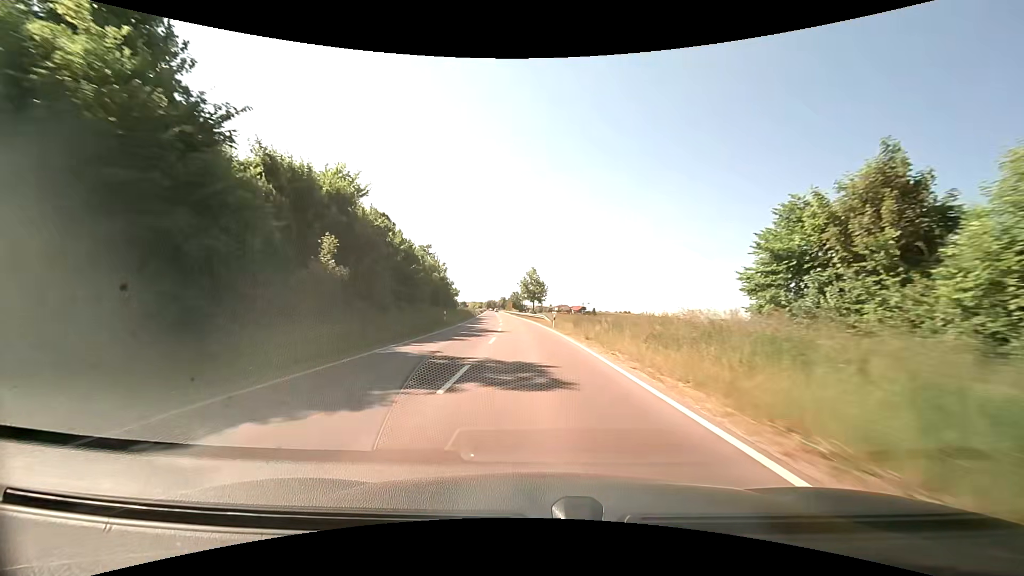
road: primary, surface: asphalt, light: Day
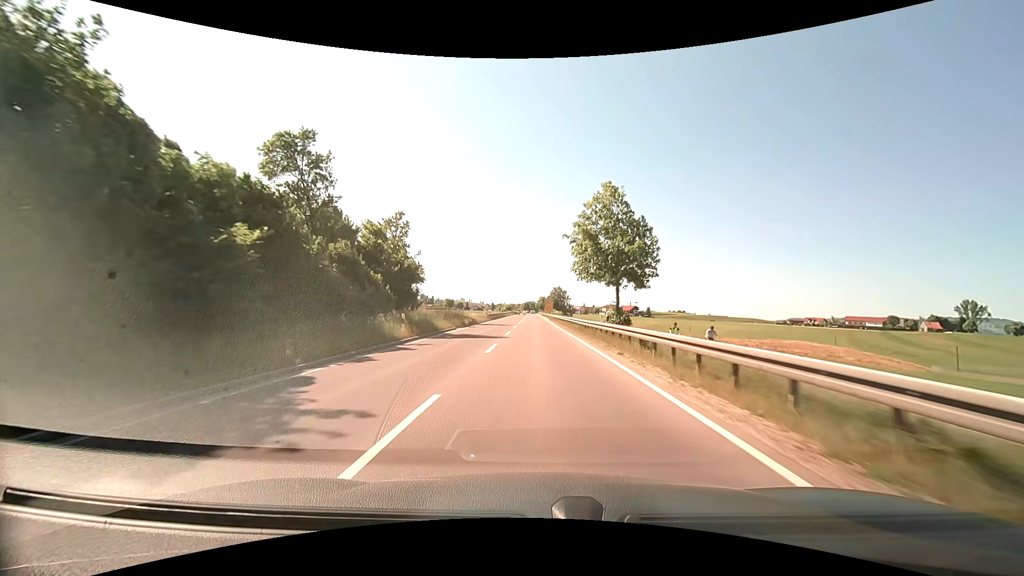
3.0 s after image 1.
(-3.1, +64.4) m; -5°
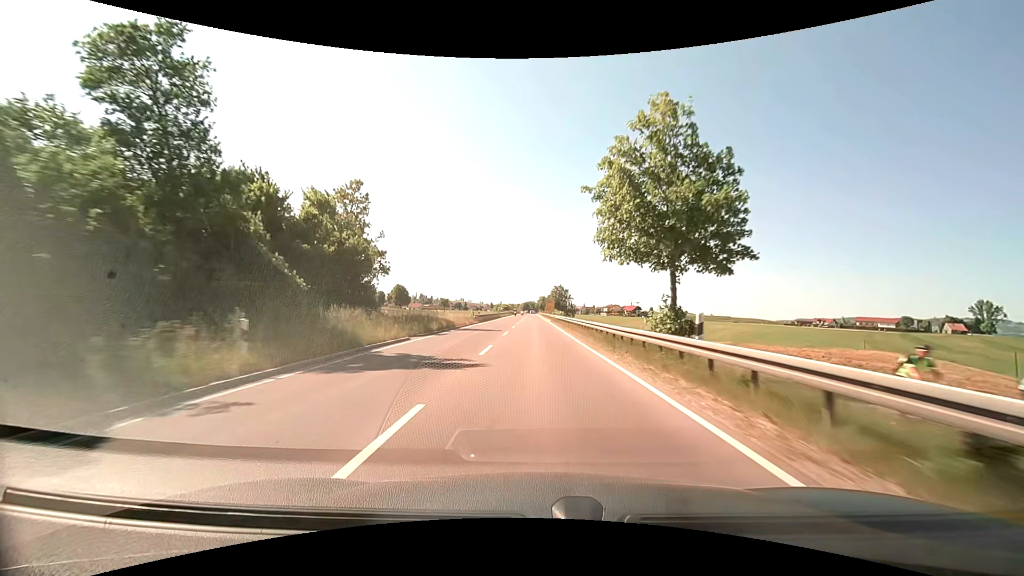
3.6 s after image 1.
(0.0, +13.0) m; 0°
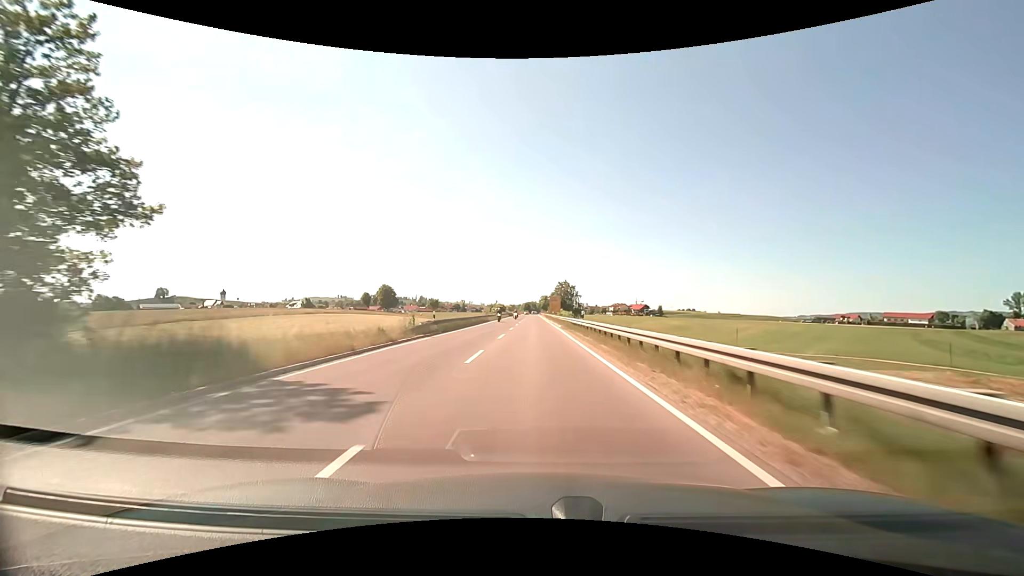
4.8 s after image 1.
(0.0, +26.3) m; 0°
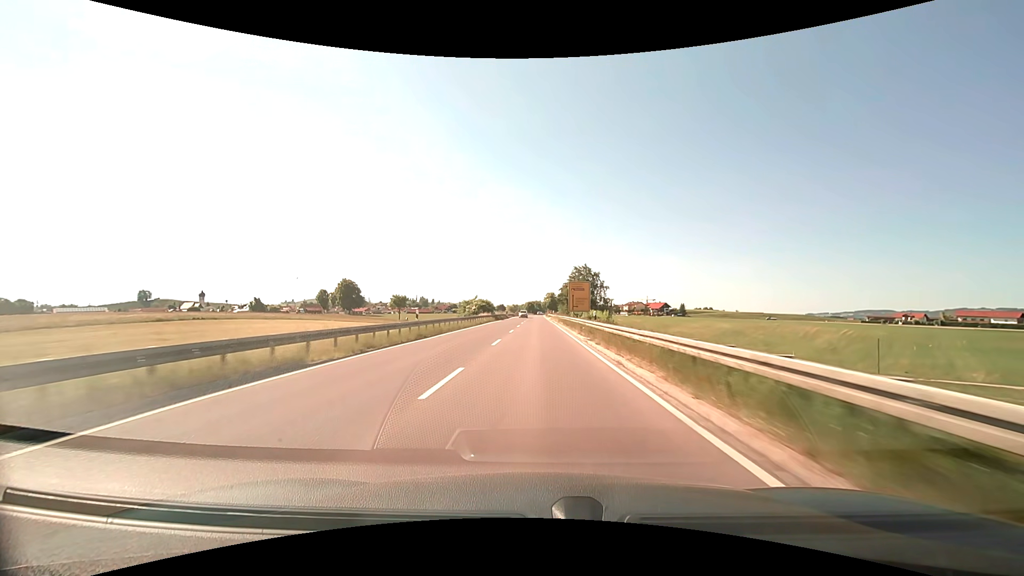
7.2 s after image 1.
(-0.3, +53.4) m; 0°
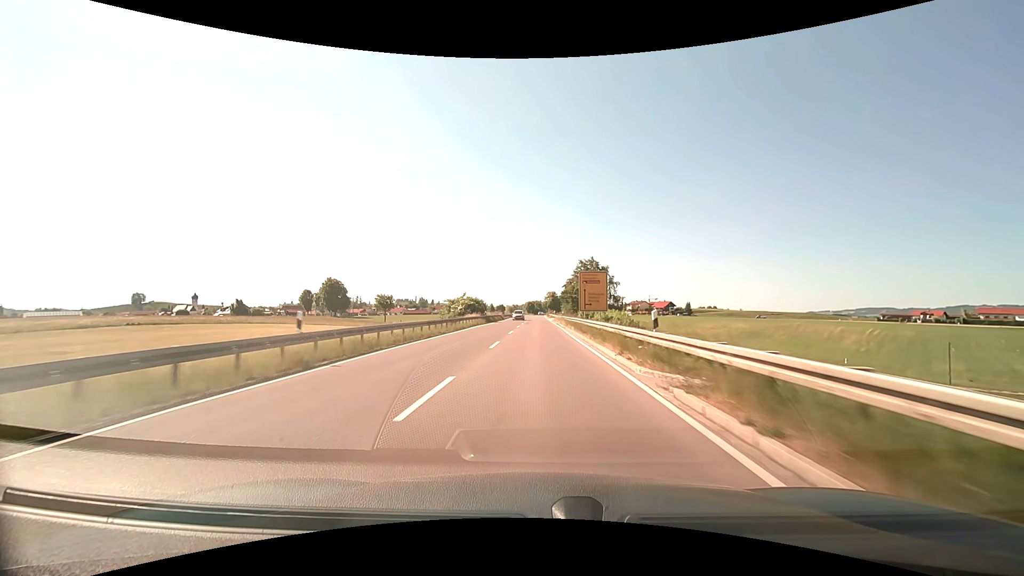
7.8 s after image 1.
(0.0, +13.5) m; 0°
(0, +10) (0, +20) (0, +30) (0, +40) (0, +50) (0, +60) (0, +70) (0, +80) (0, +90) (0, +100) m
